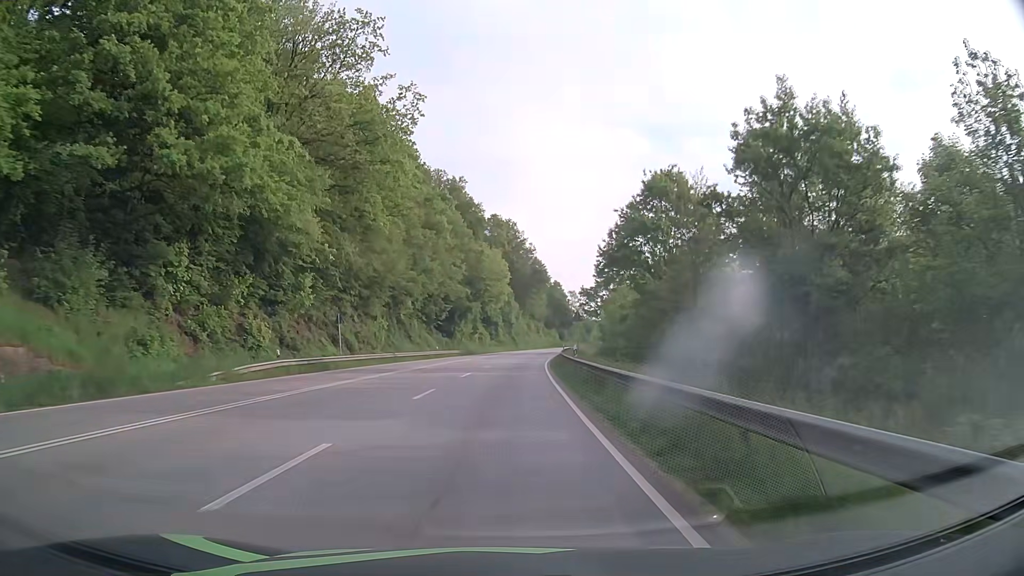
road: primary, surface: asphalt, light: Day
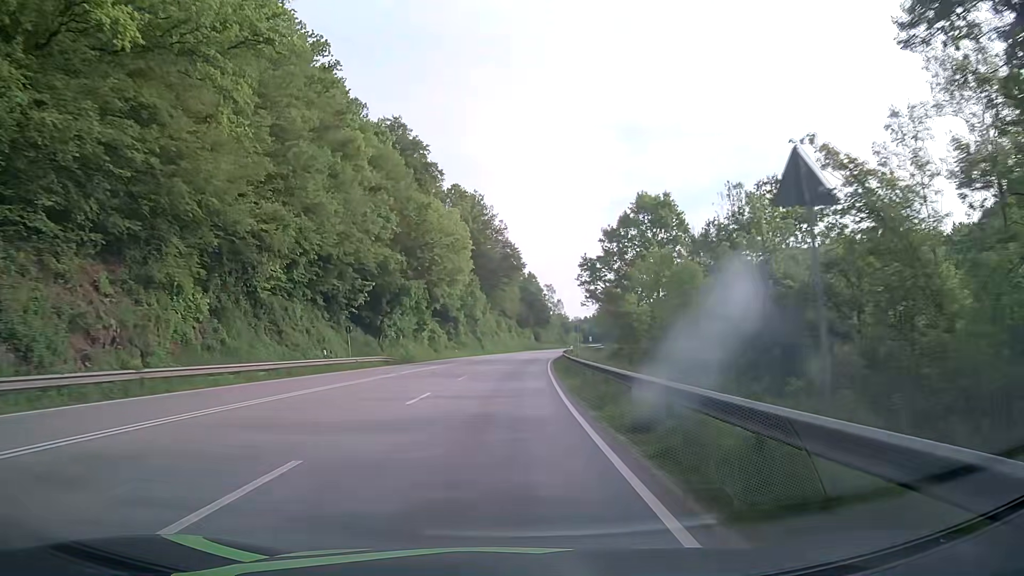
(+0.8, +37.1) m; +3°
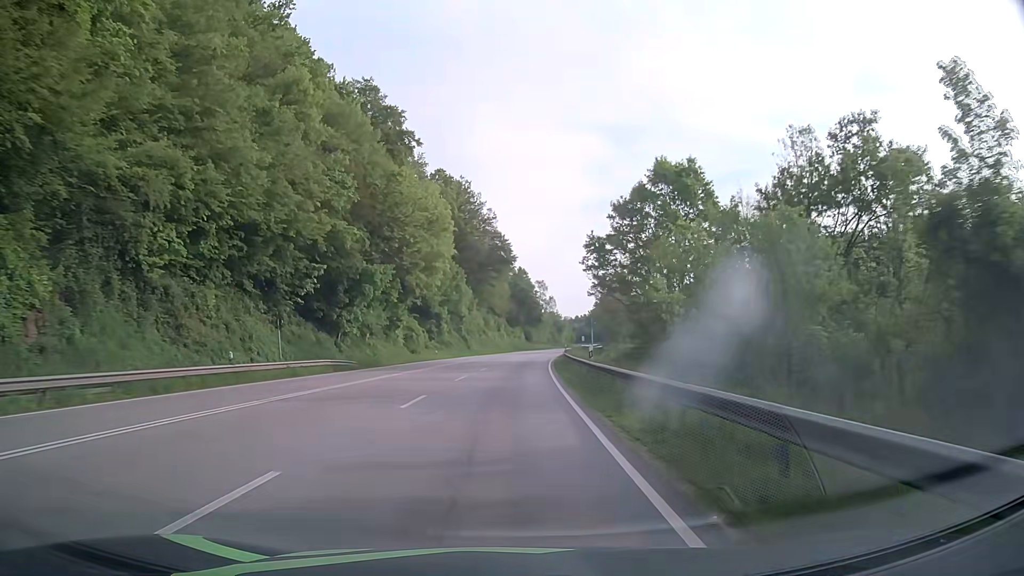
(+0.1, +12.6) m; 0°
(0, +10) (0, +20) (+1, +30) (+1, +40) (+2, +50) (+3, +60) (+3, +70) (+4, +80) (+6, +90) (+7, +100) m
